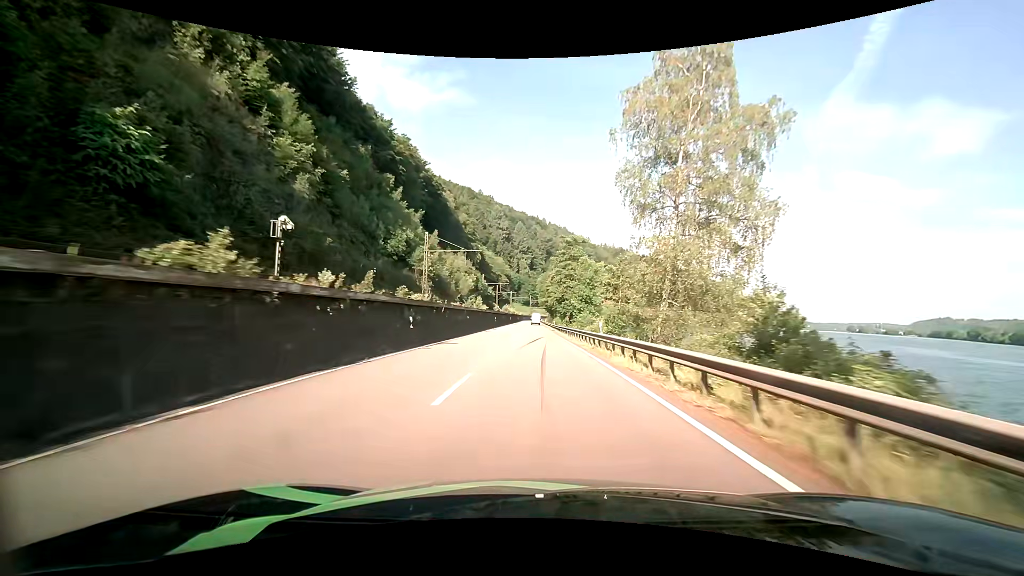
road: primary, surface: asphalt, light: Day
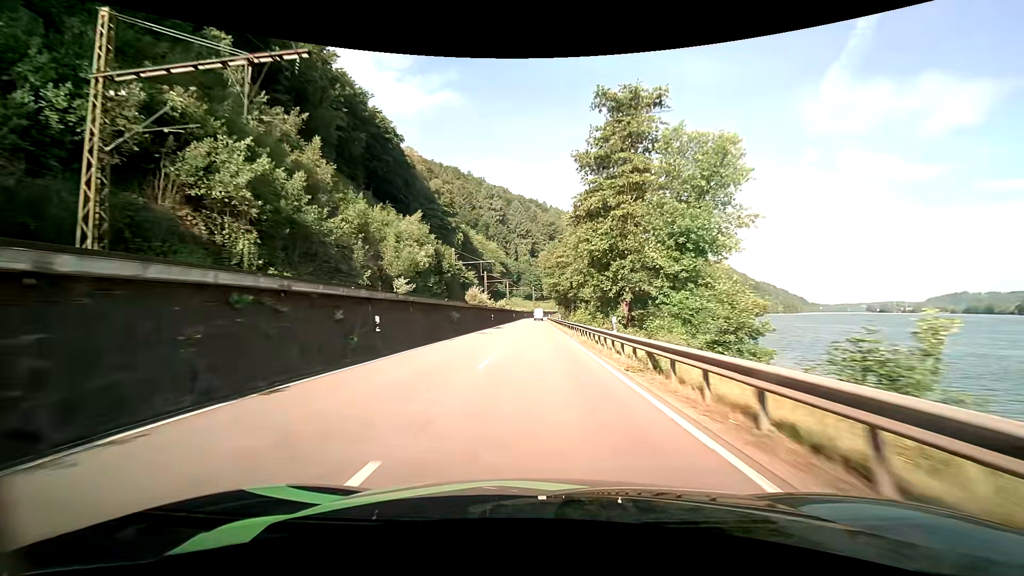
(-0.3, +54.8) m; -1°
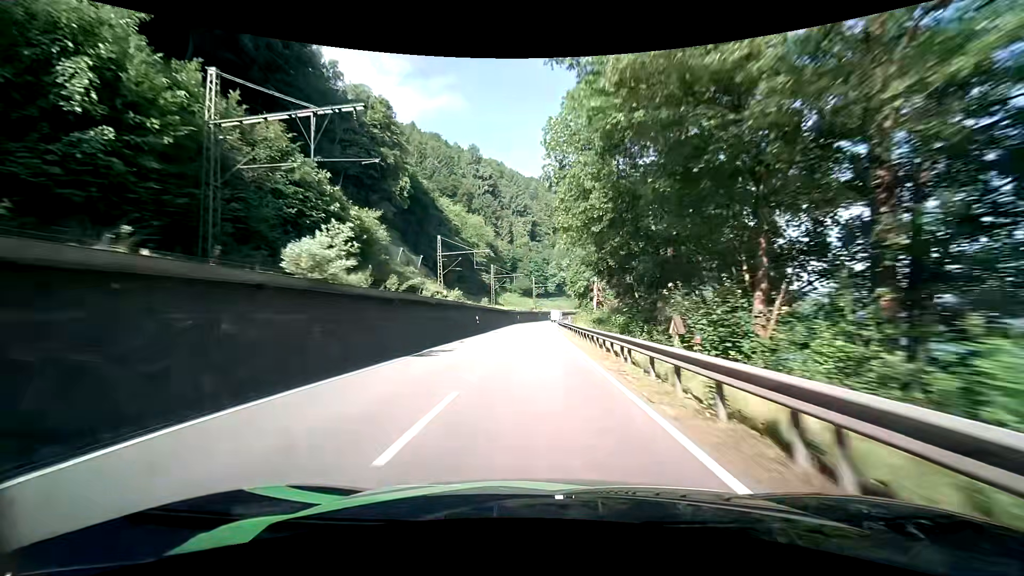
(-0.1, +67.6) m; 0°
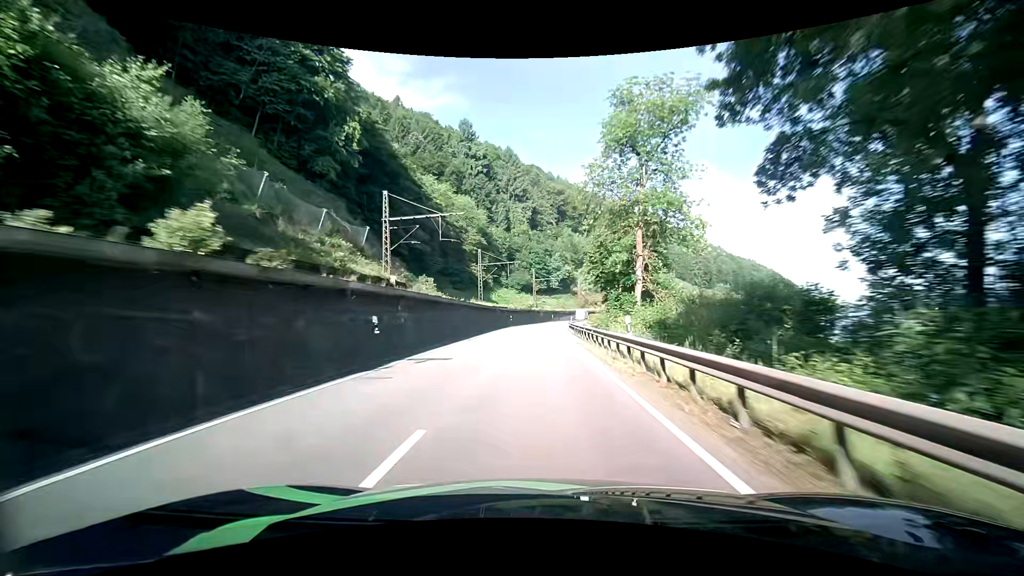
(-0.1, +26.6) m; 0°
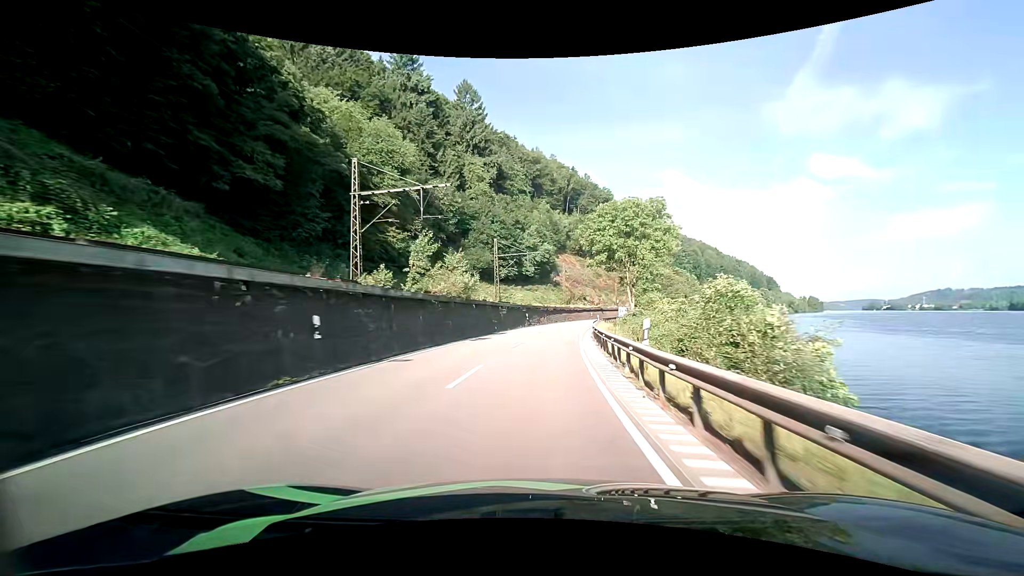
(+1.2, +52.1) m; +3°
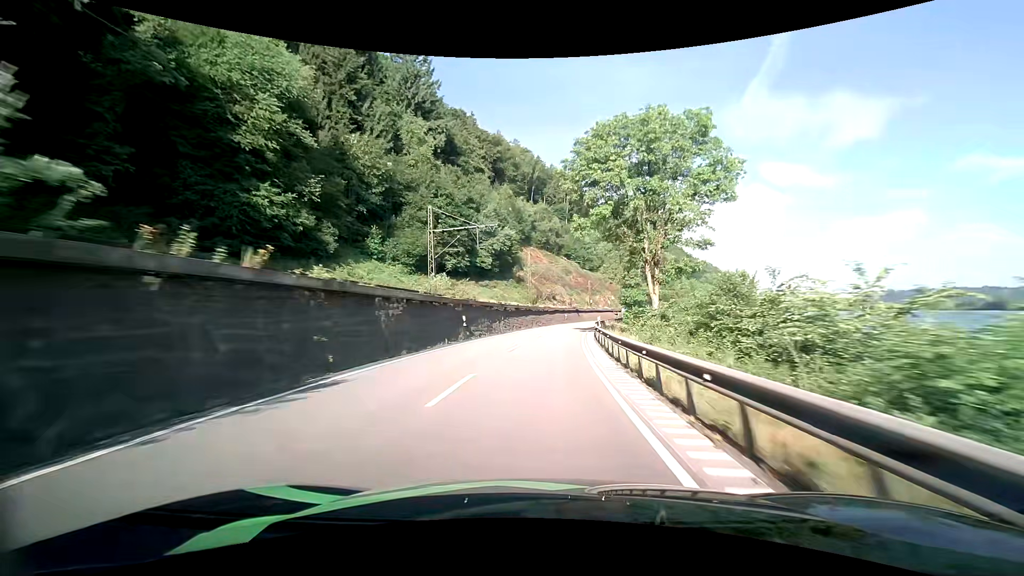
(+0.8, +25.5) m; +4°
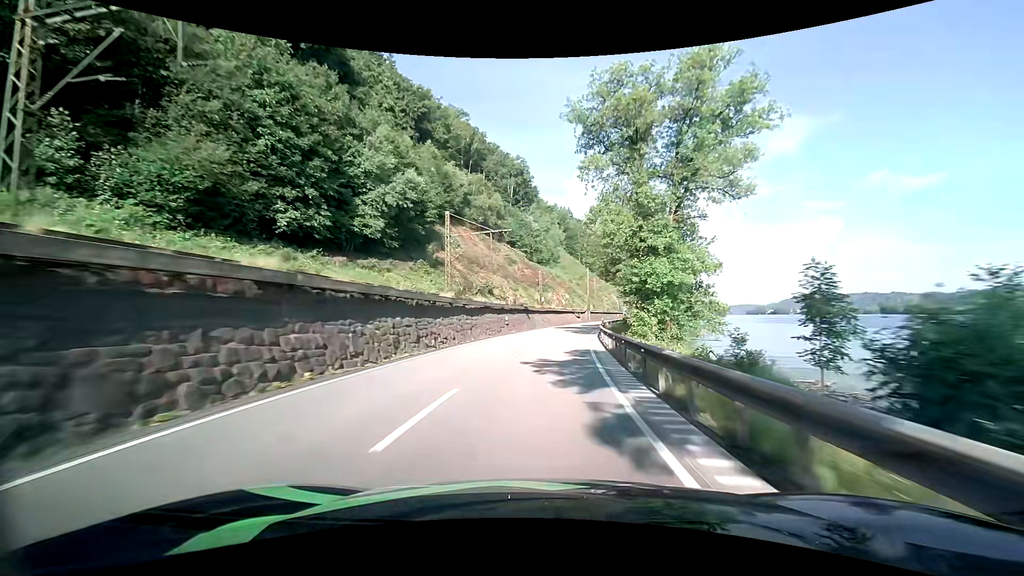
(+2.2, +38.1) m; +7°
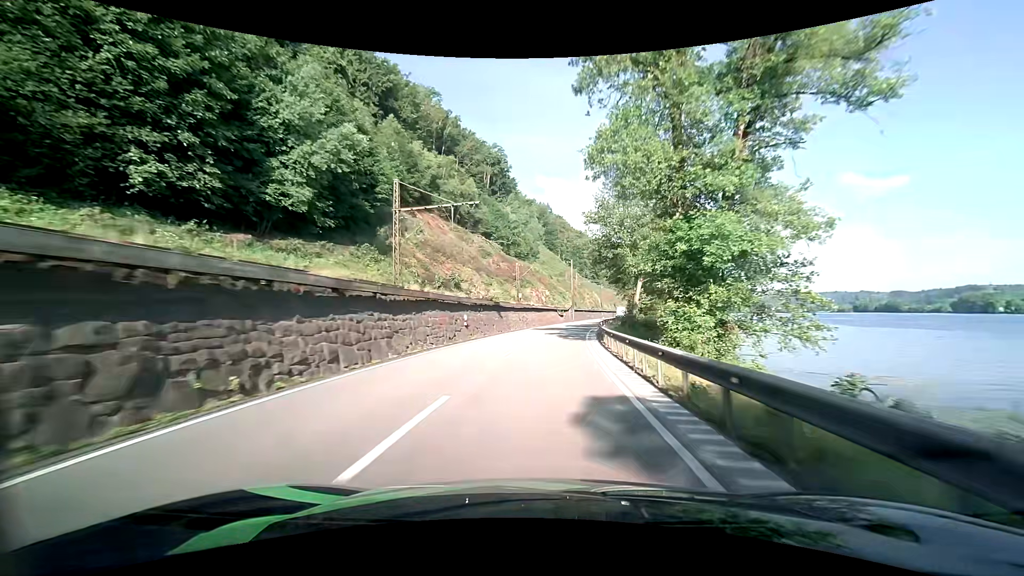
(+0.3, +12.7) m; +3°
(0, +10) (+1, +20) (+1, +30) (+3, +40) (+4, +50) (+5, +60) (+7, +70) (+9, +79) (+12, +89) (+14, +99) m
